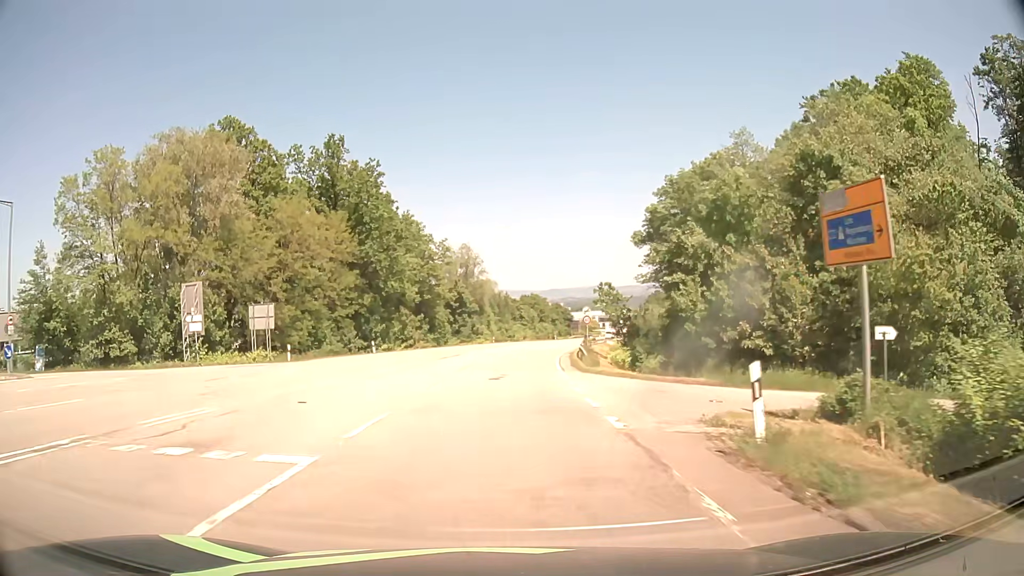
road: secondary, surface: asphalt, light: Day
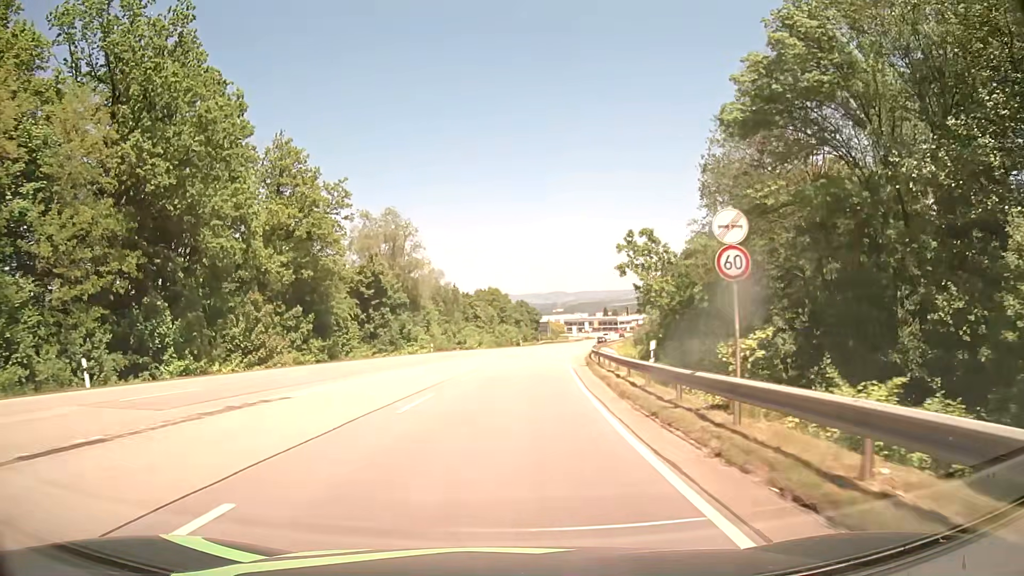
(+0.9, +36.5) m; +3°
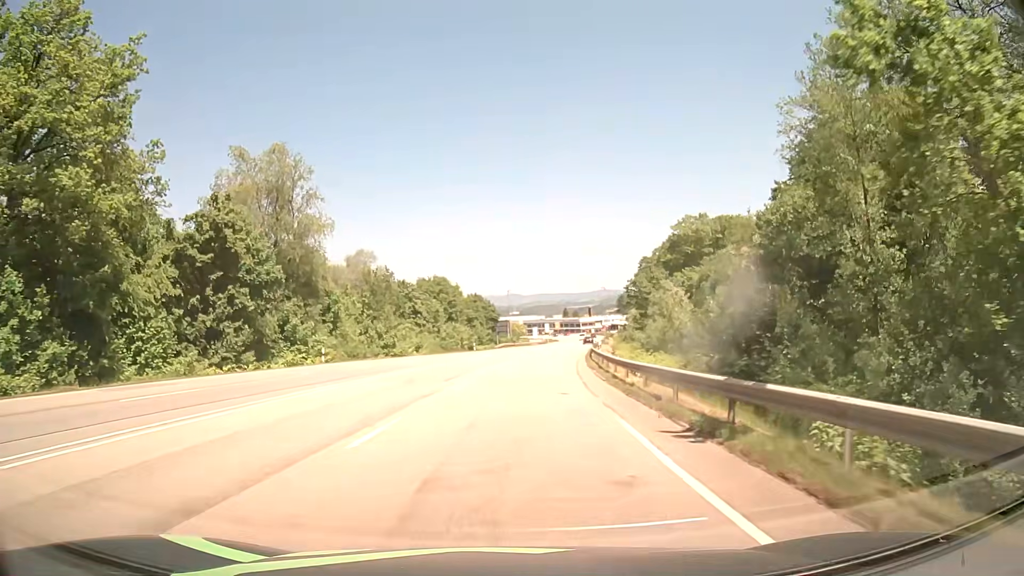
(+0.8, +27.3) m; +4°
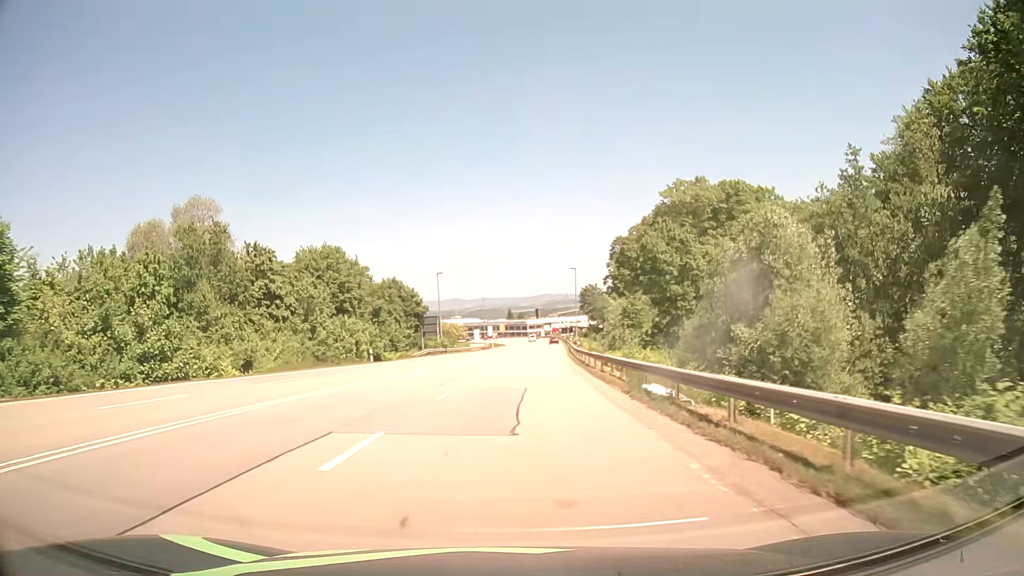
(+1.6, +36.5) m; +5°
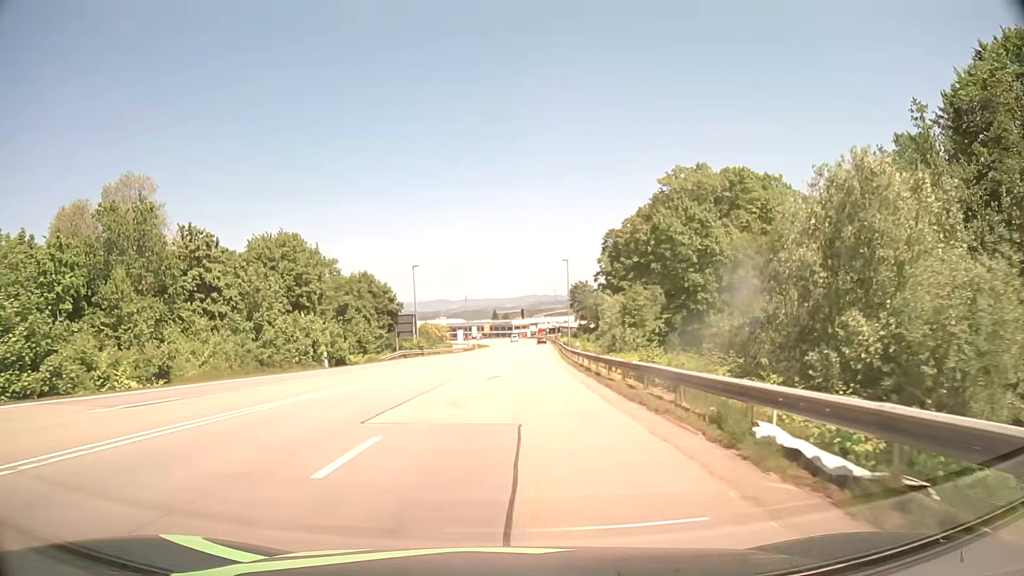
(+0.1, +9.1) m; +1°
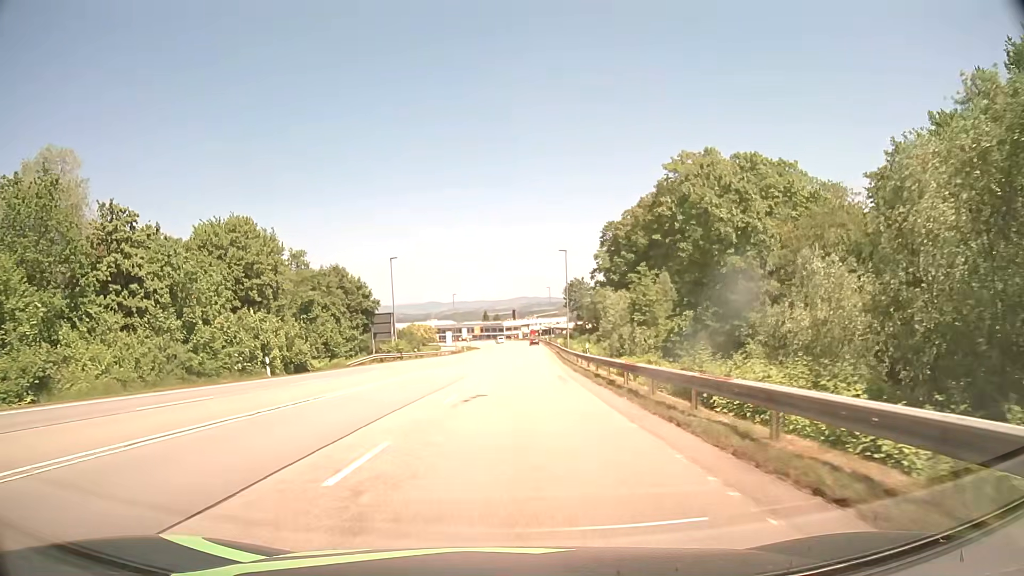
(+0.1, +9.1) m; +1°
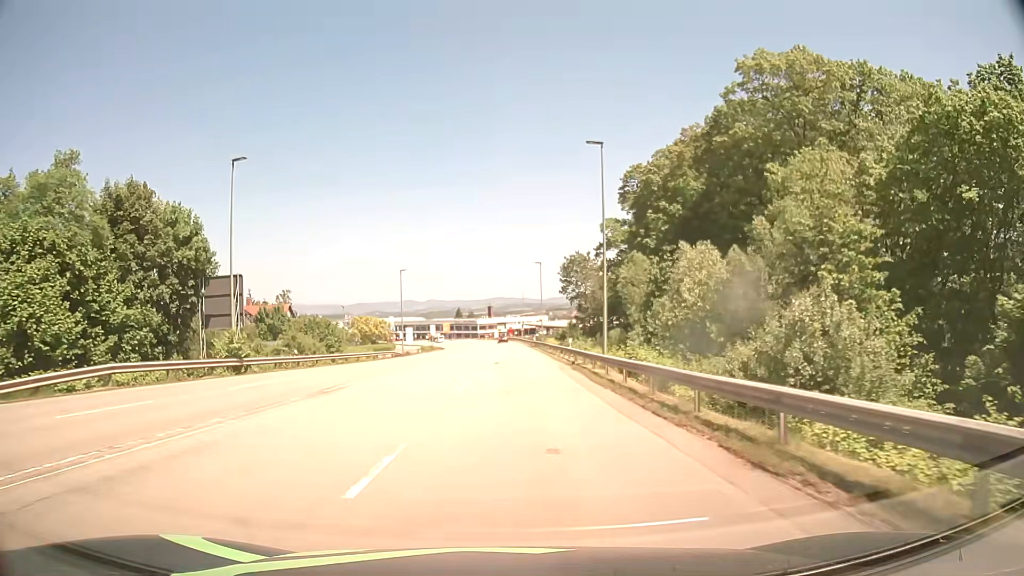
(+0.6, +36.5) m; +2°
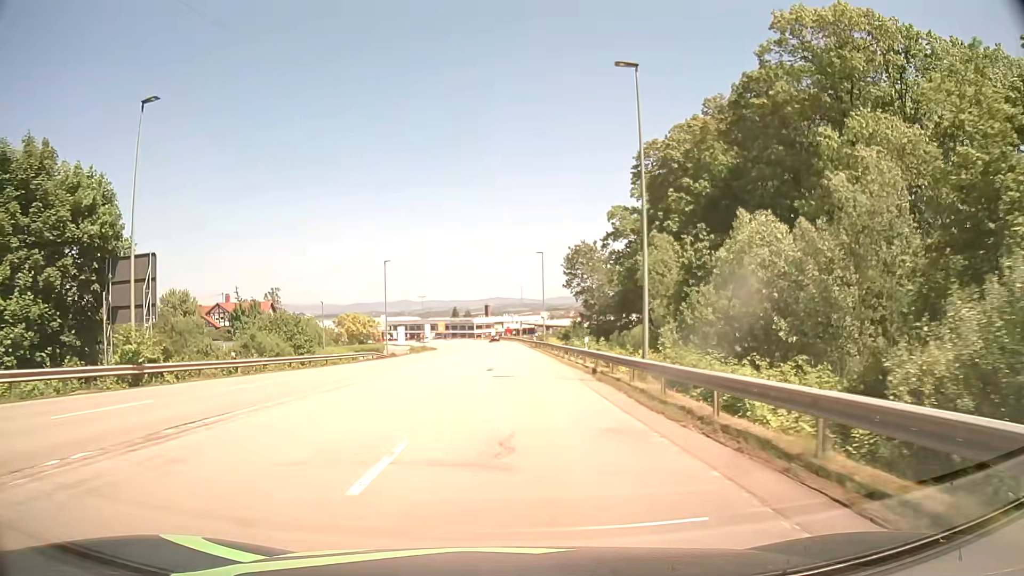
(0.0, +9.1) m; 0°
(0, +10) (0, +20) (0, +30) (0, +40) (0, +50) (0, +60) (+1, +70) (+1, +80) (0, +90) (0, +100) m
